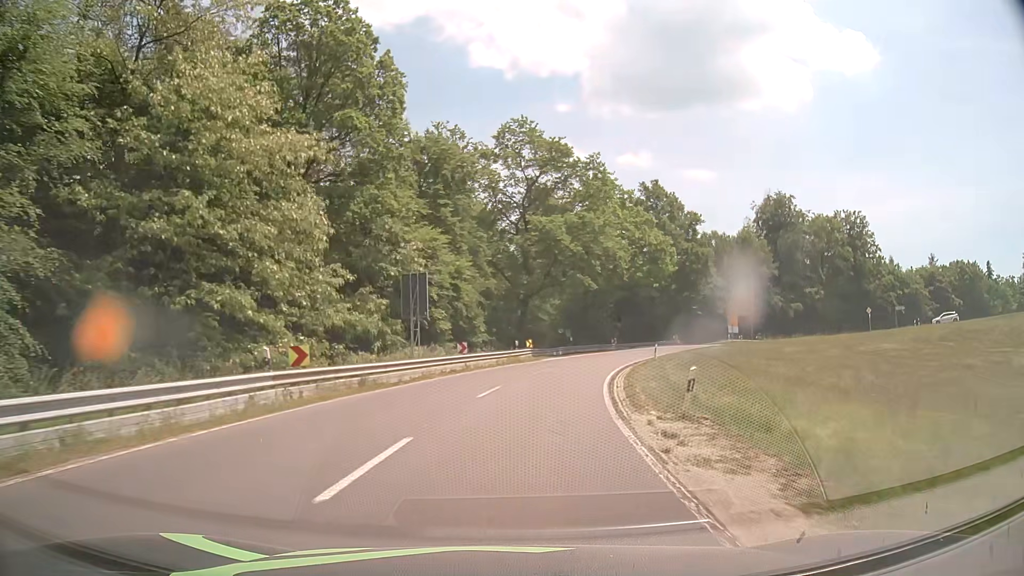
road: secondary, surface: asphalt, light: Day
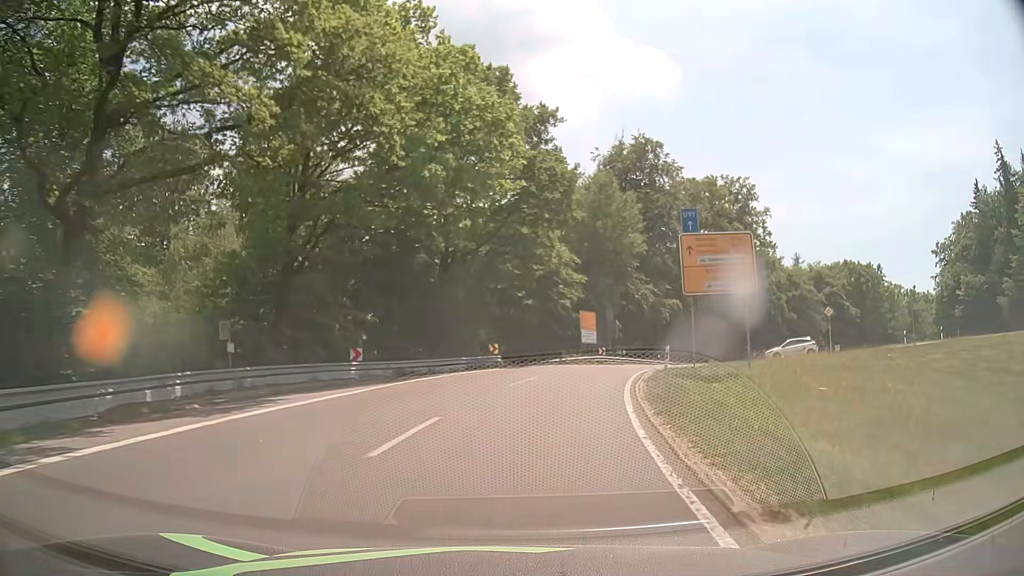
(+6.8, +41.2) m; +20°
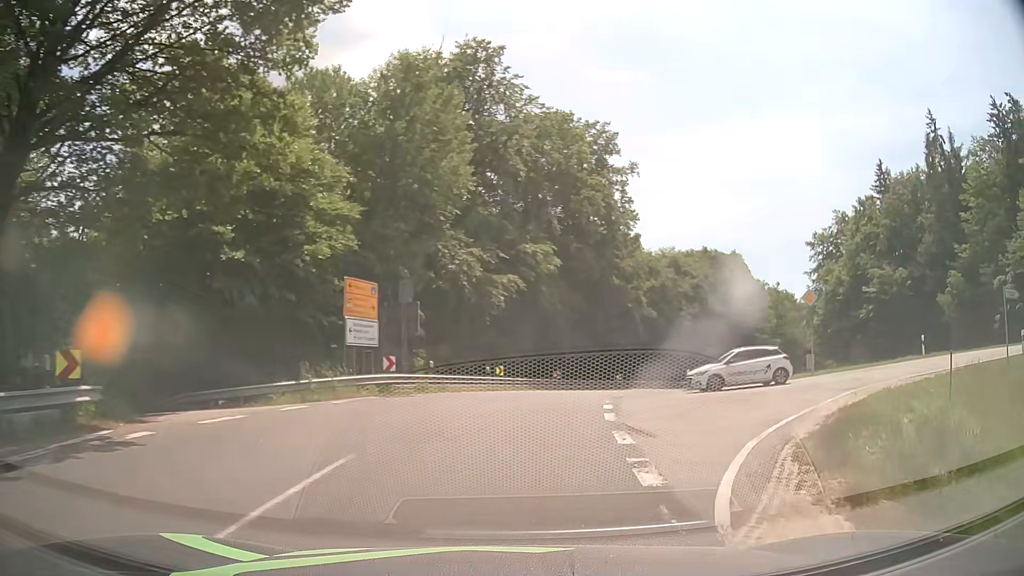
(+3.1, +24.9) m; +17°
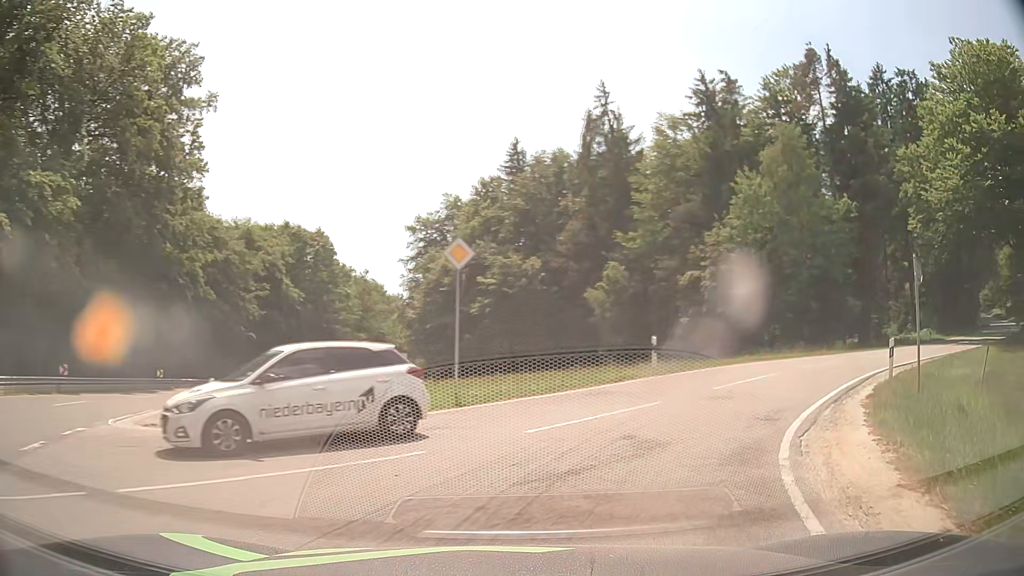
(+4.3, +14.5) m; +36°
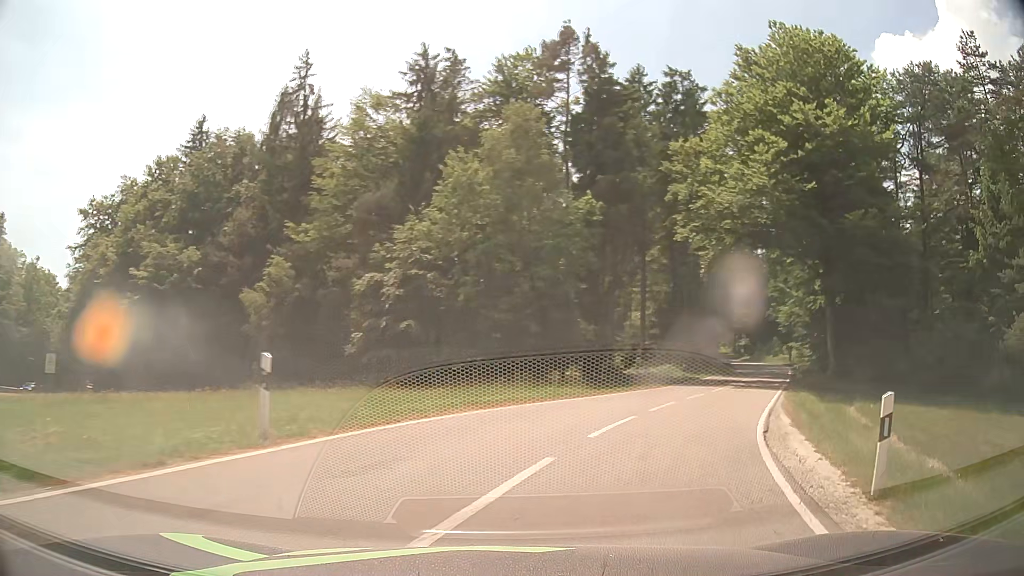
(+2.5, +11.1) m; +26°
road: tertiary
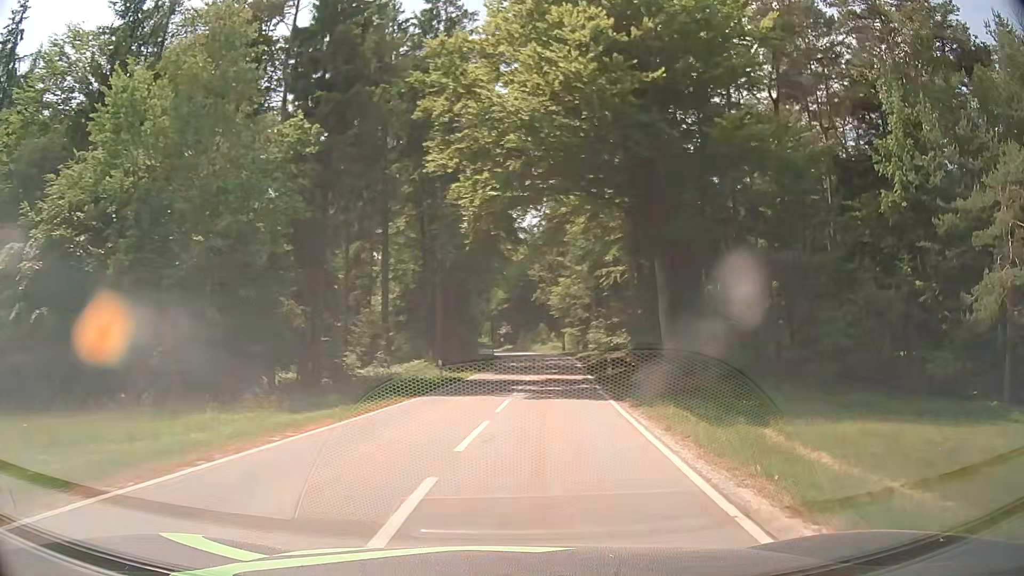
(+2.9, +12.8) m; +22°
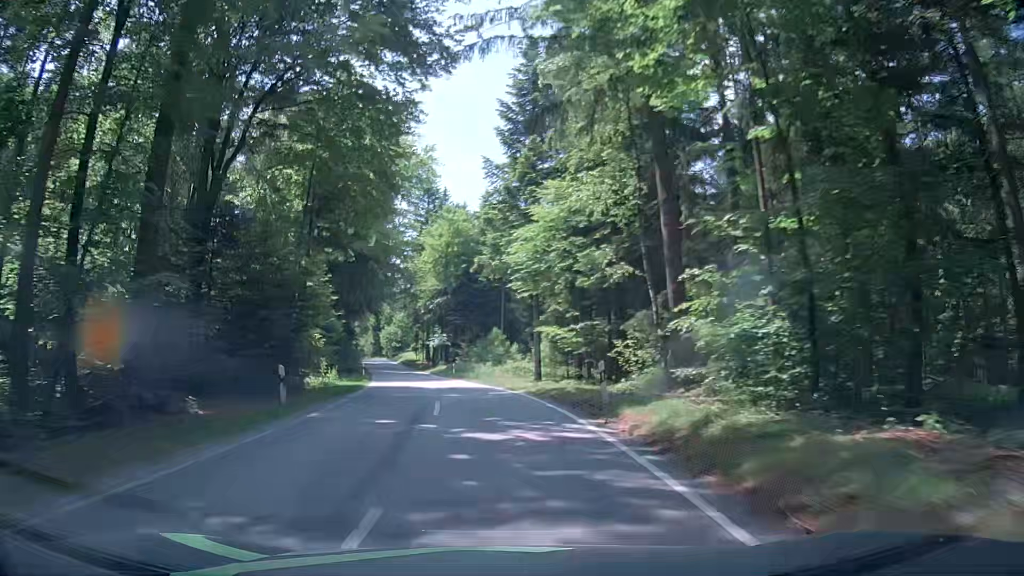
(+3.4, +44.7) m; +4°
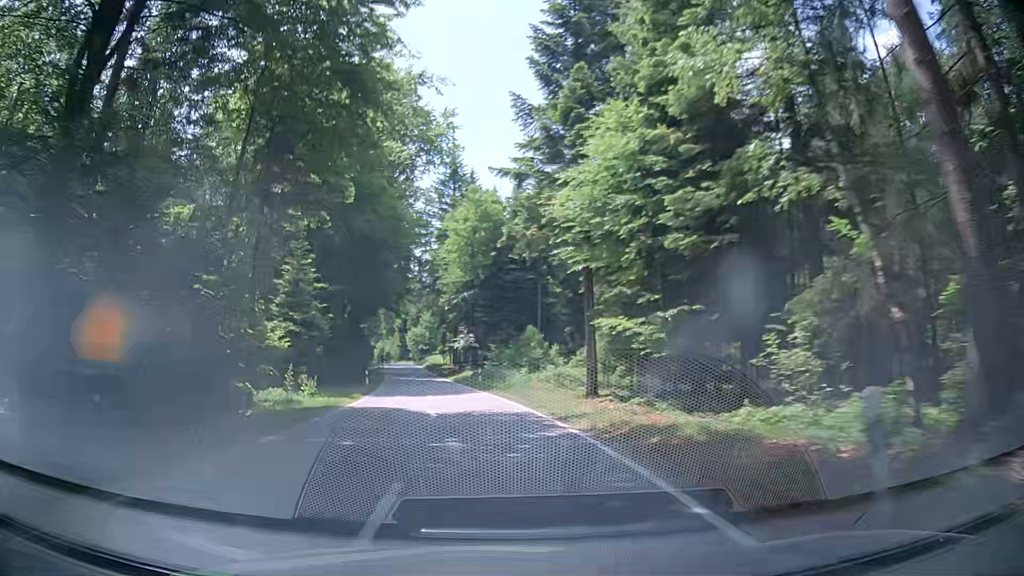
(-0.2, +10.8) m; -2°
(0, +10) (-1, +20) (-3, +30) (-4, +40) (-6, +50) (-8, +59) (-9, +69) (-11, +79) (-13, +89) (-15, +99) m
